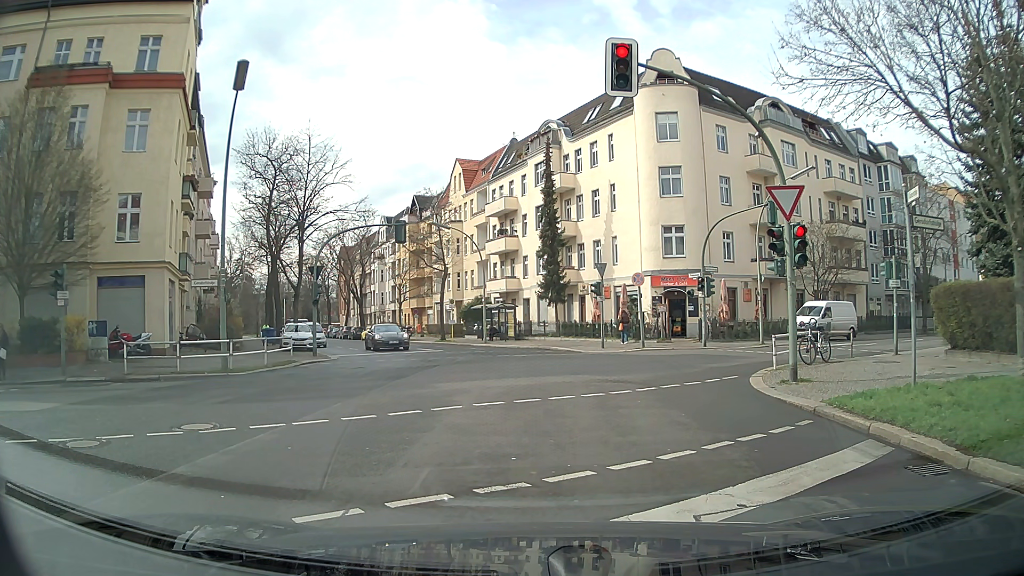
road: tertiary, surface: asphalt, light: Day
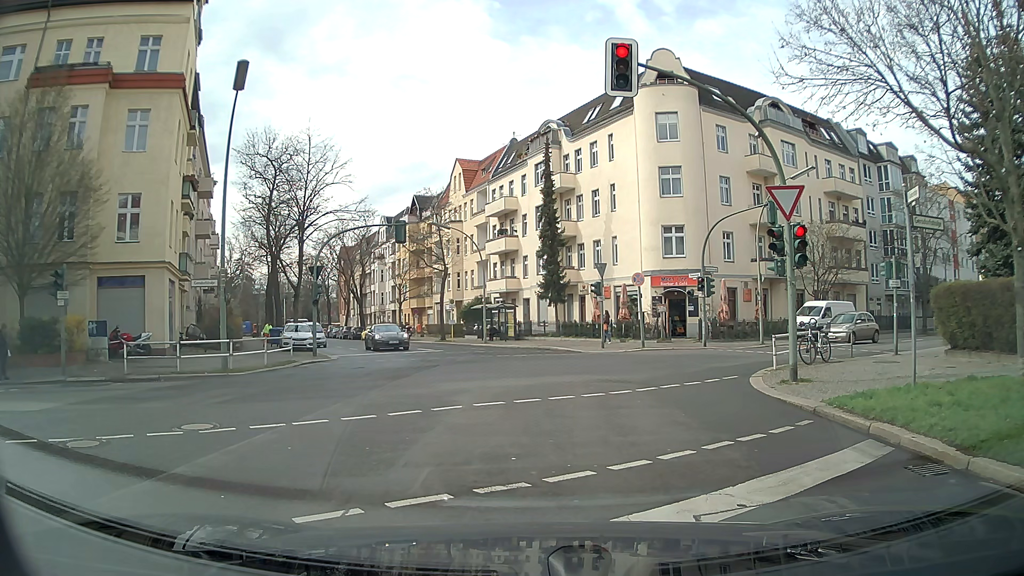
(0.0, 0.0) m; 0°
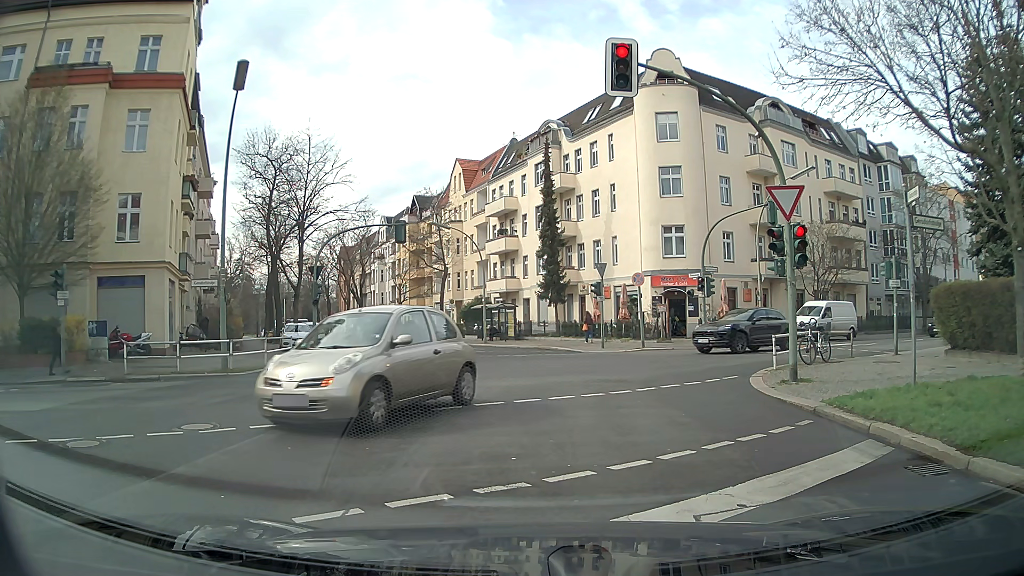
(0.0, 0.0) m; 0°
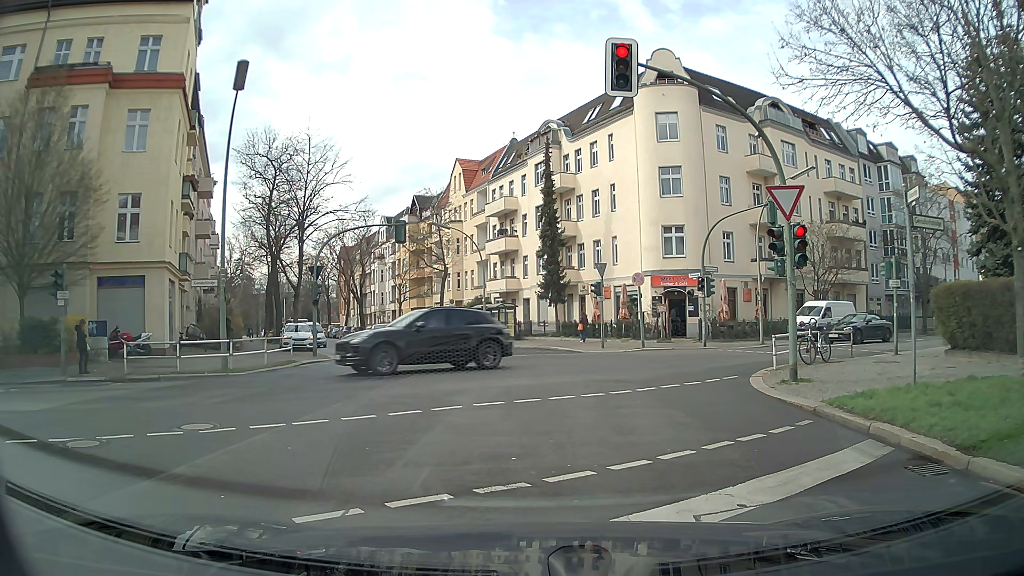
(0.0, 0.0) m; 0°
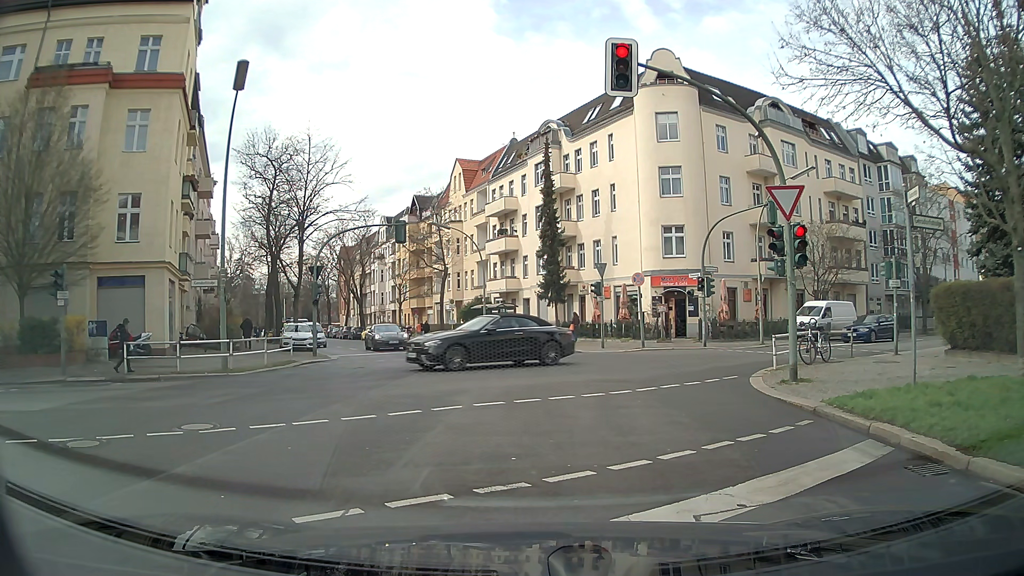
(0.0, 0.0) m; 0°
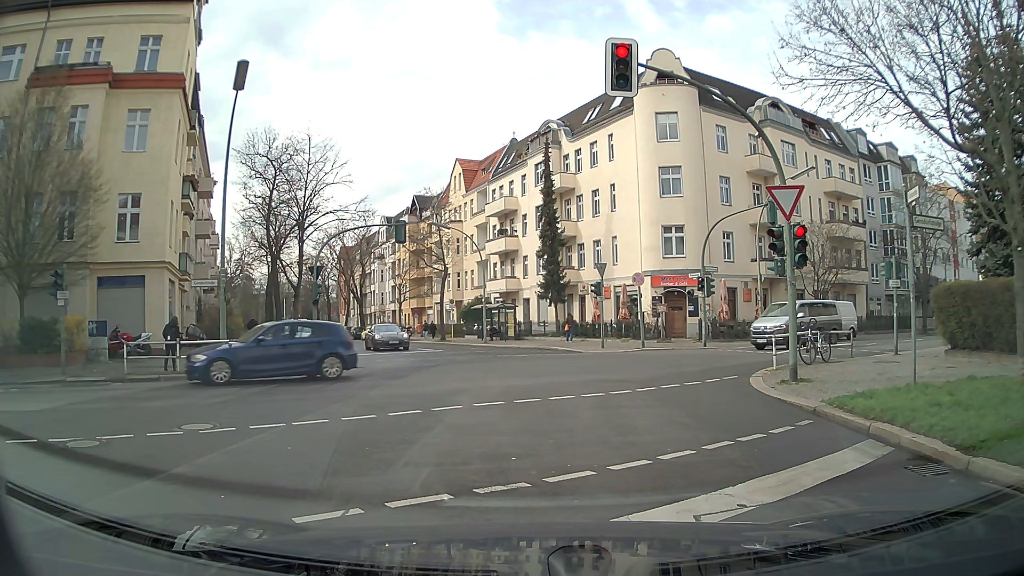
(0.0, 0.0) m; 0°
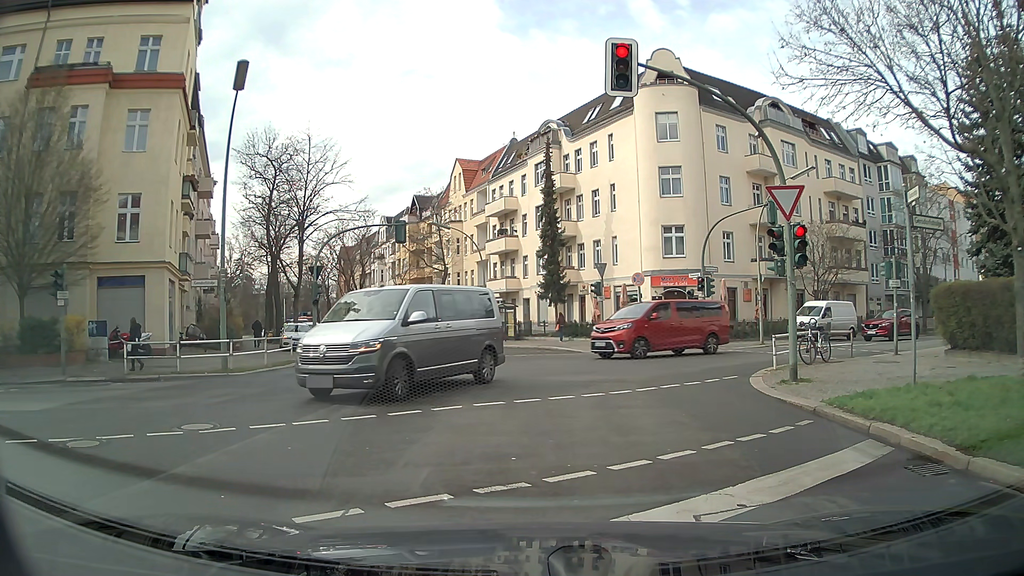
(0.0, 0.0) m; 0°
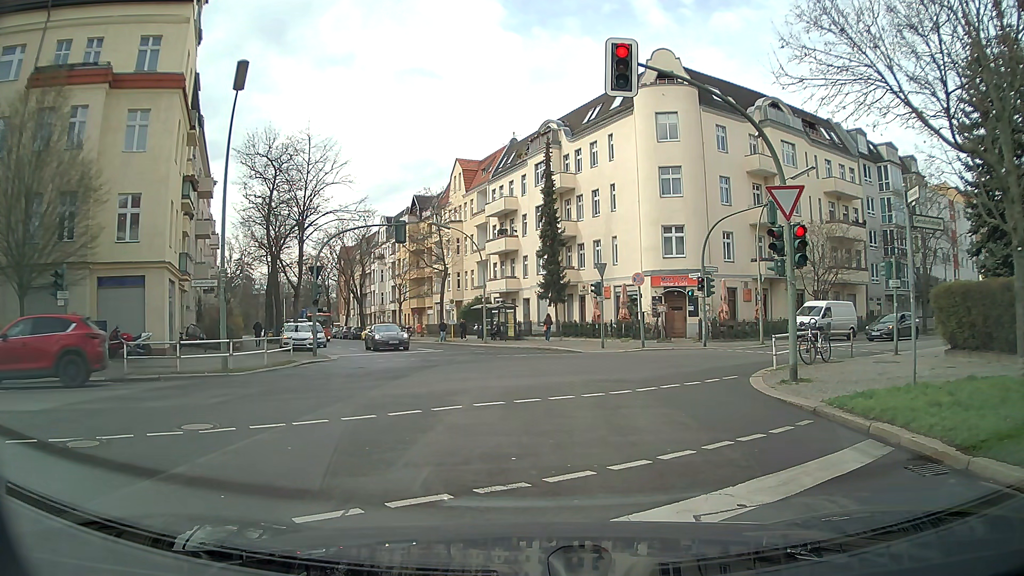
(0.0, 0.0) m; 0°
(0, +10) (+1, +20) (0, +30) (-3, +39) (-7, +49) (-12, +58) (-16, +67) (-20, +76) (-24, +85) (-28, +94) m
